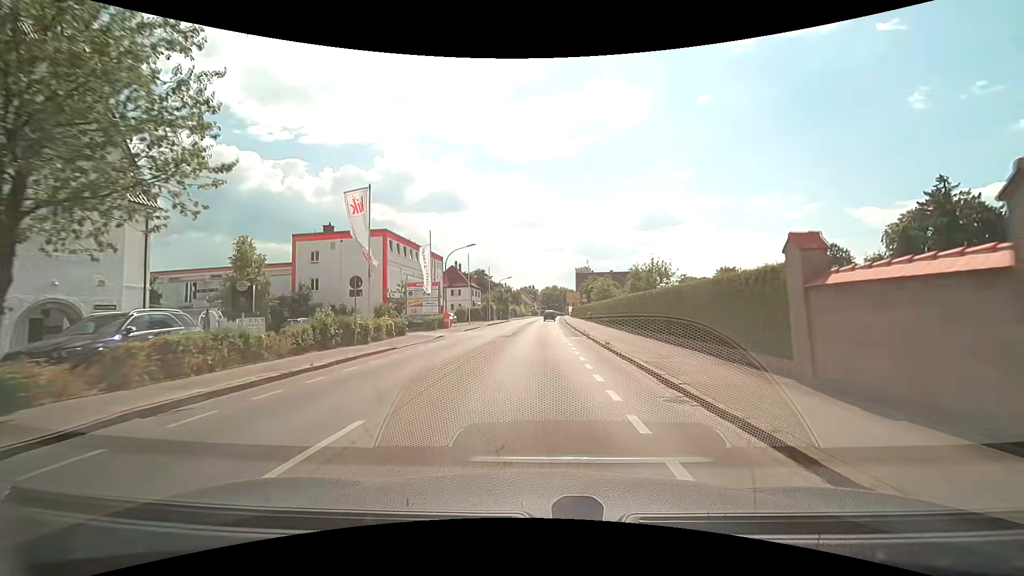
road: secondary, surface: asphalt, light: Day
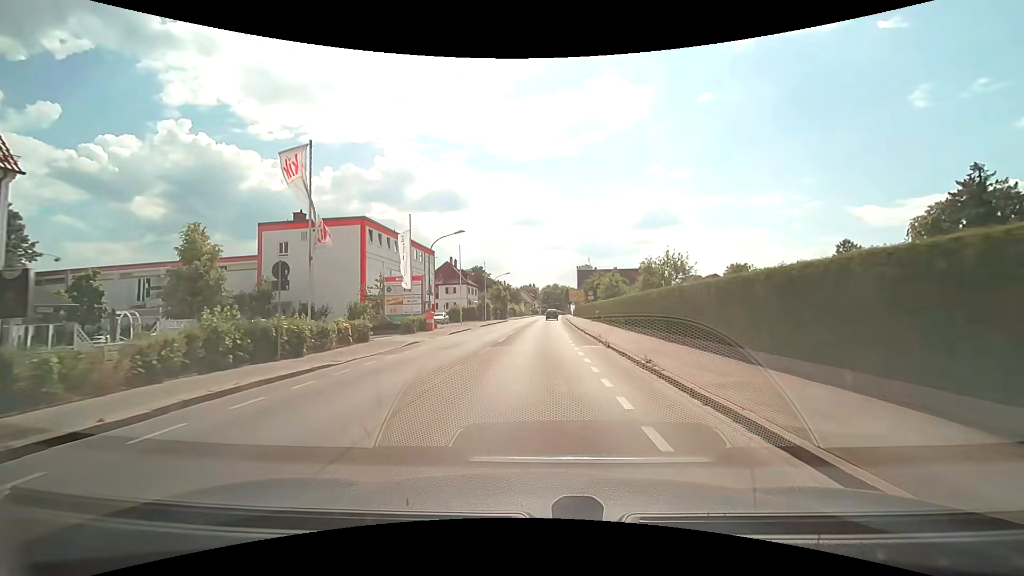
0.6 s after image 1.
(0.0, +6.8) m; 0°
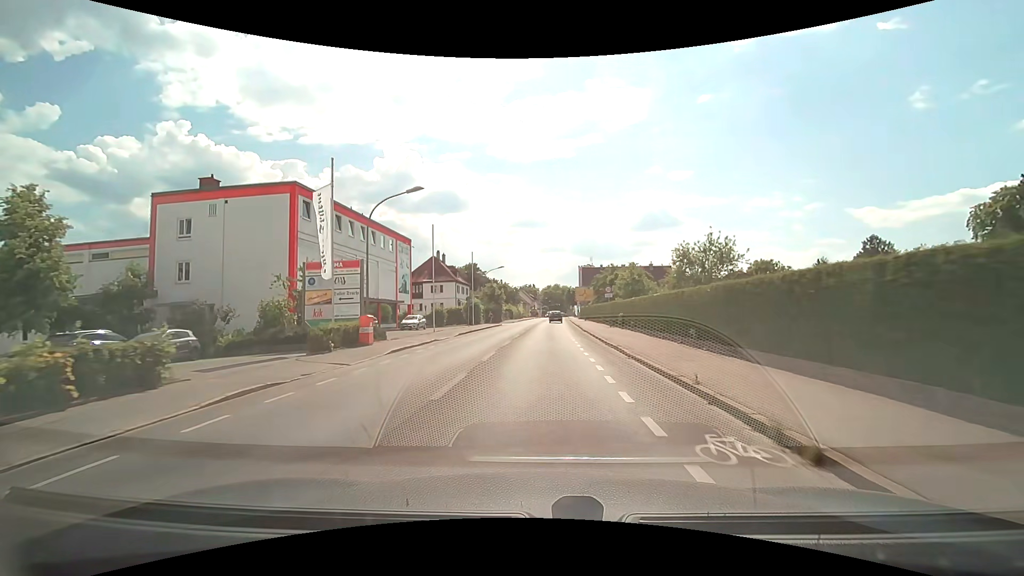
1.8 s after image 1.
(0.0, +13.3) m; 0°
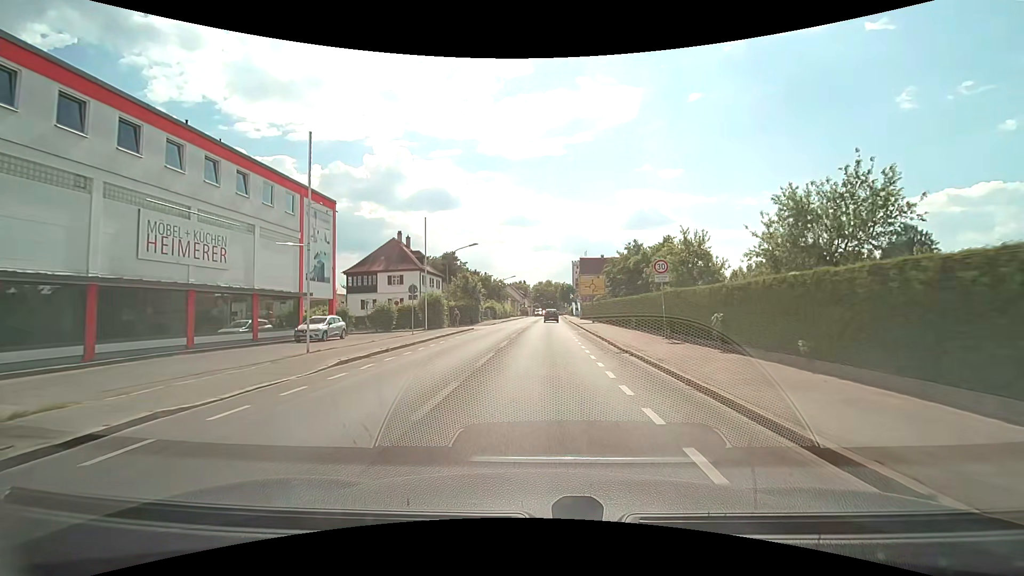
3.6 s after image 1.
(+0.1, +19.5) m; +1°
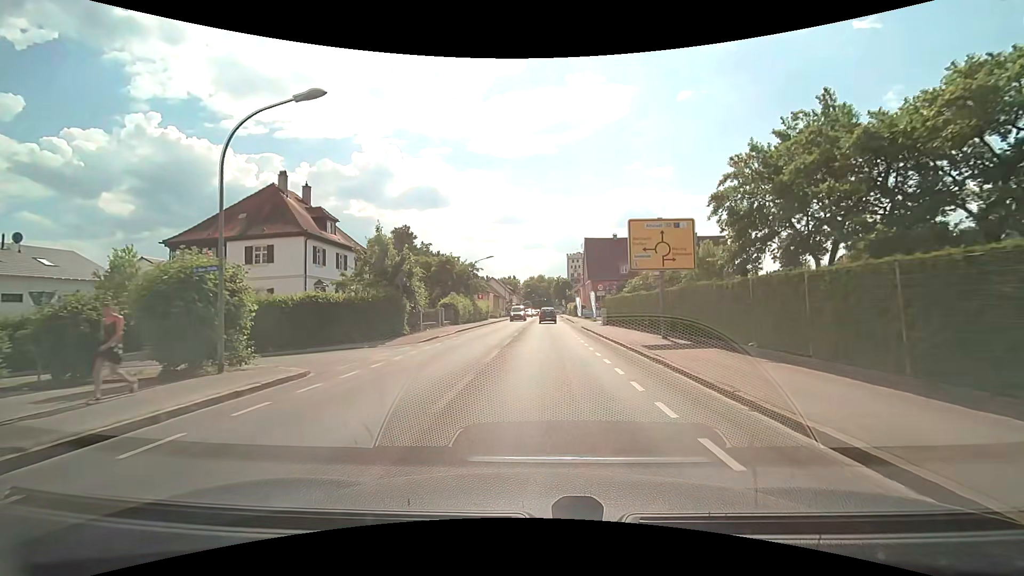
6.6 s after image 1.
(+0.2, +29.5) m; +1°
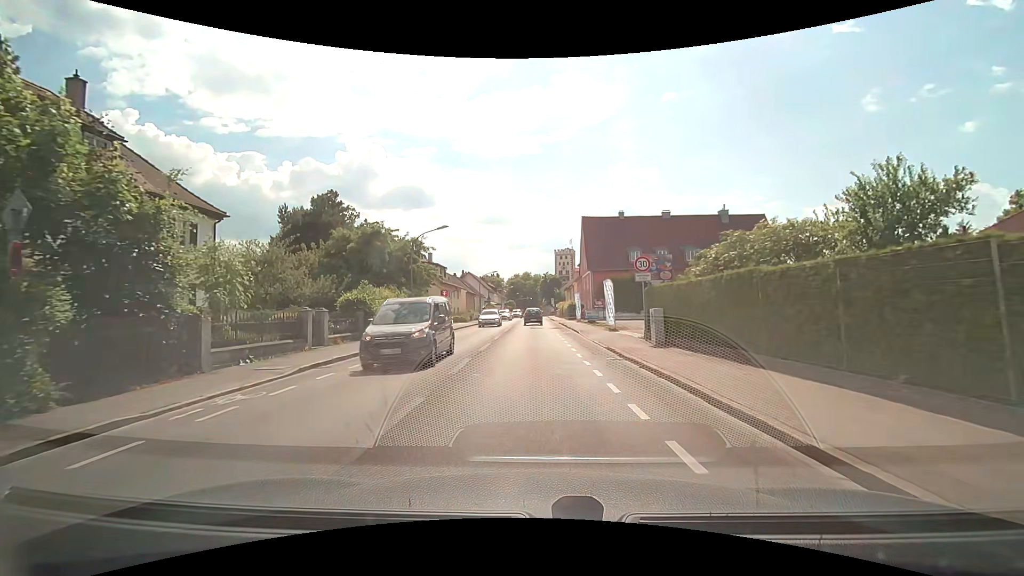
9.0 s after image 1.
(+0.5, +20.0) m; +2°
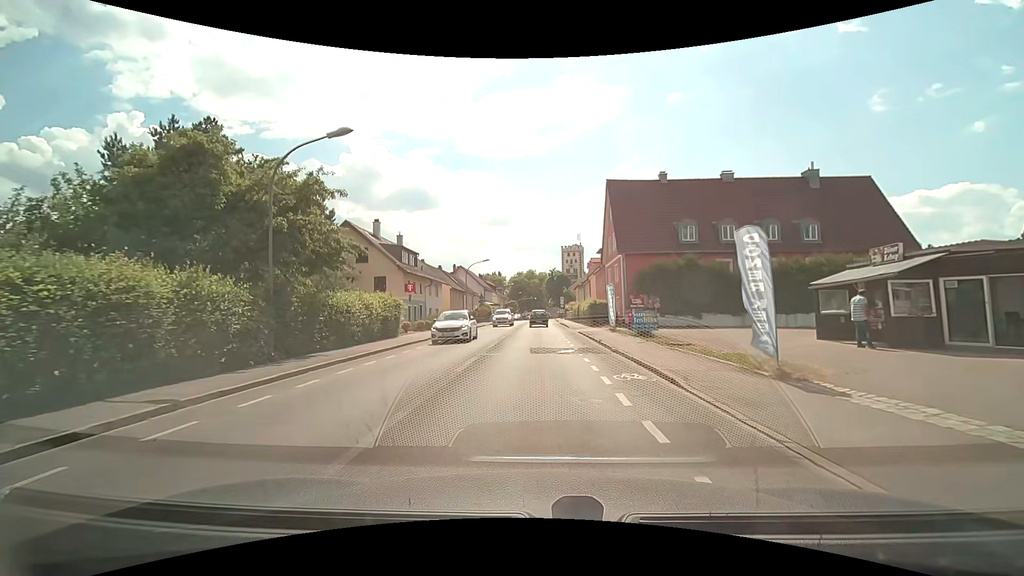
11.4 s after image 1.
(-0.1, +19.0) m; 0°
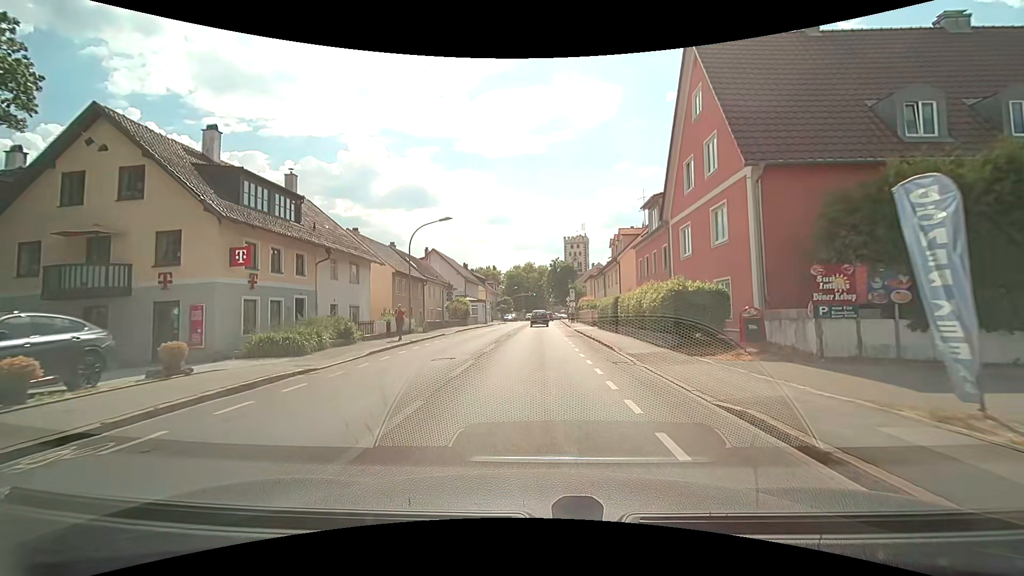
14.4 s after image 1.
(-0.2, +24.7) m; 0°
(0, +10) (0, +20) (0, +30) (0, +40) (0, +50) (+1, +60) (+1, +70) (+1, +80) (+1, +90) (+2, +100) m
